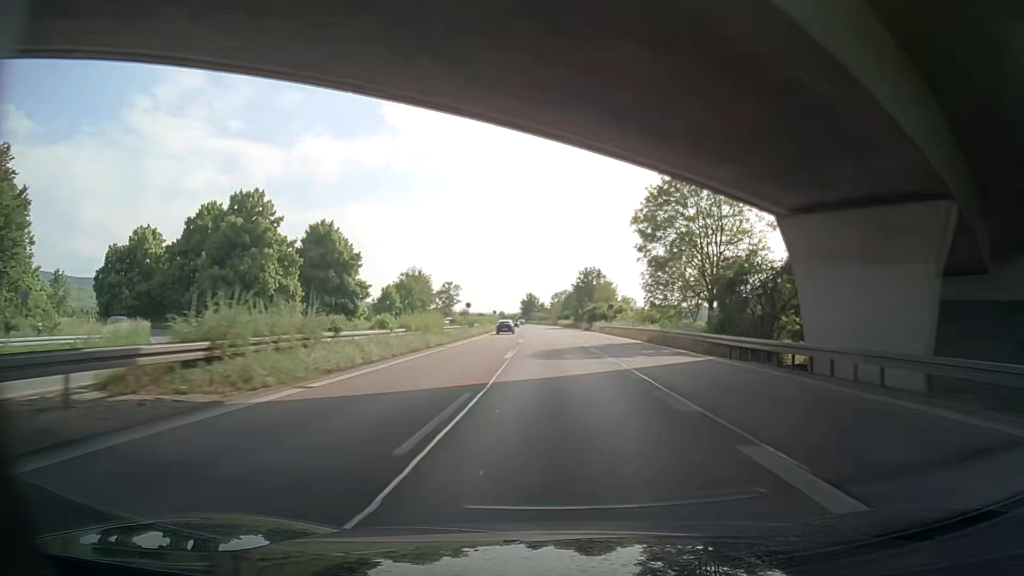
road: trunk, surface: asphalt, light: Day
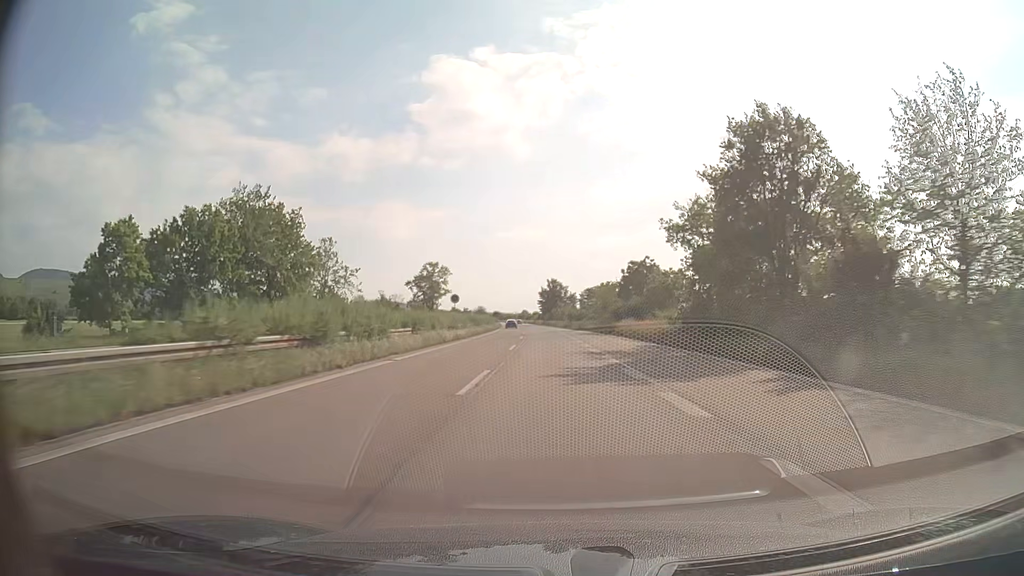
(-1.5, +84.7) m; -2°
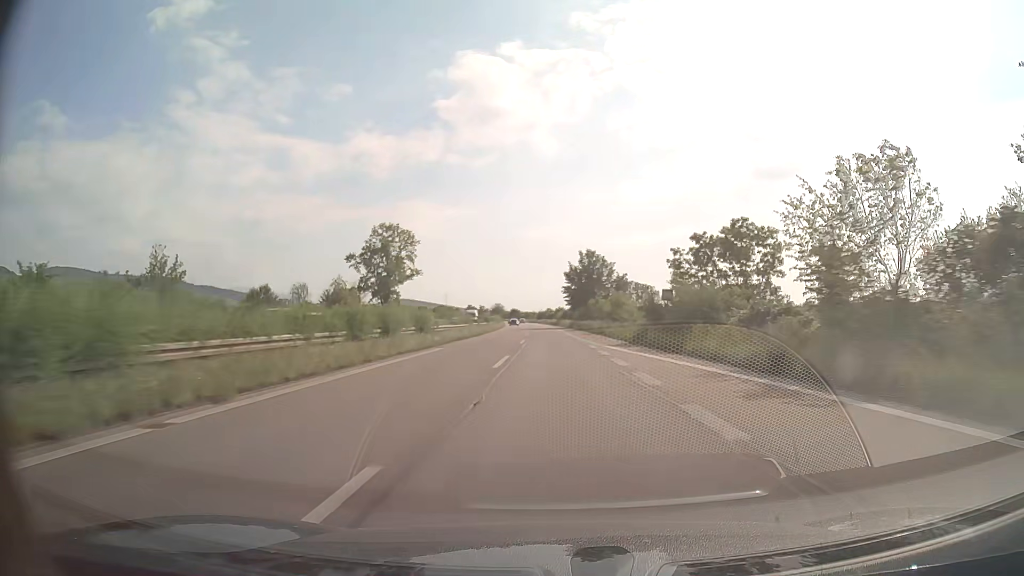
(-1.1, +67.7) m; -2°
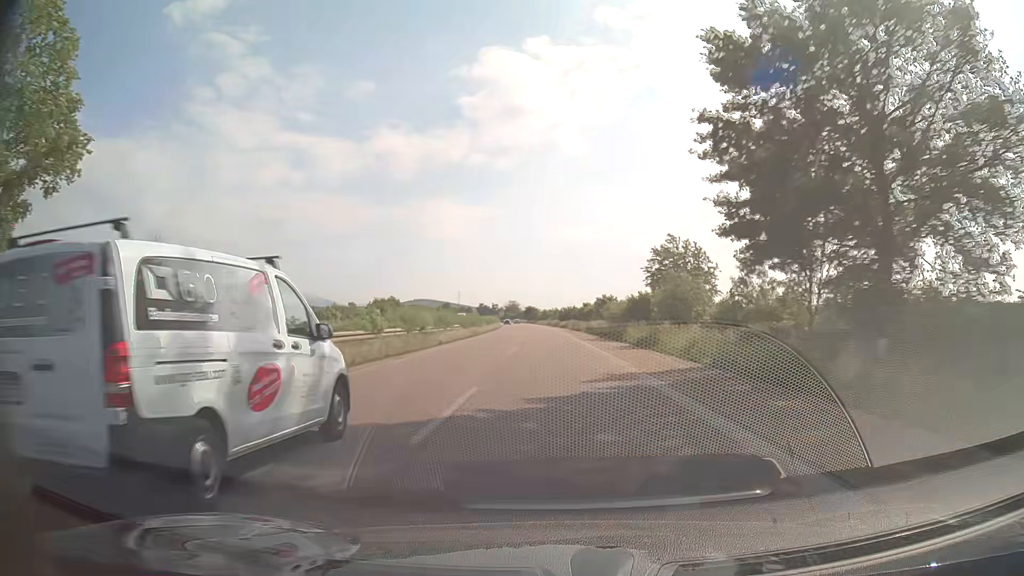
(-1.7, +84.3) m; -2°
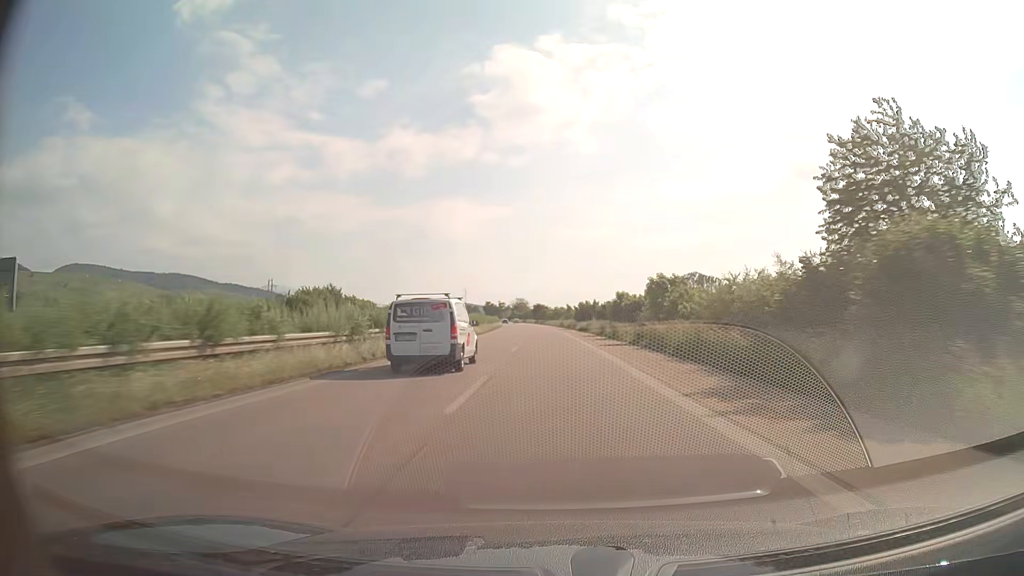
(-0.4, +33.6) m; -1°
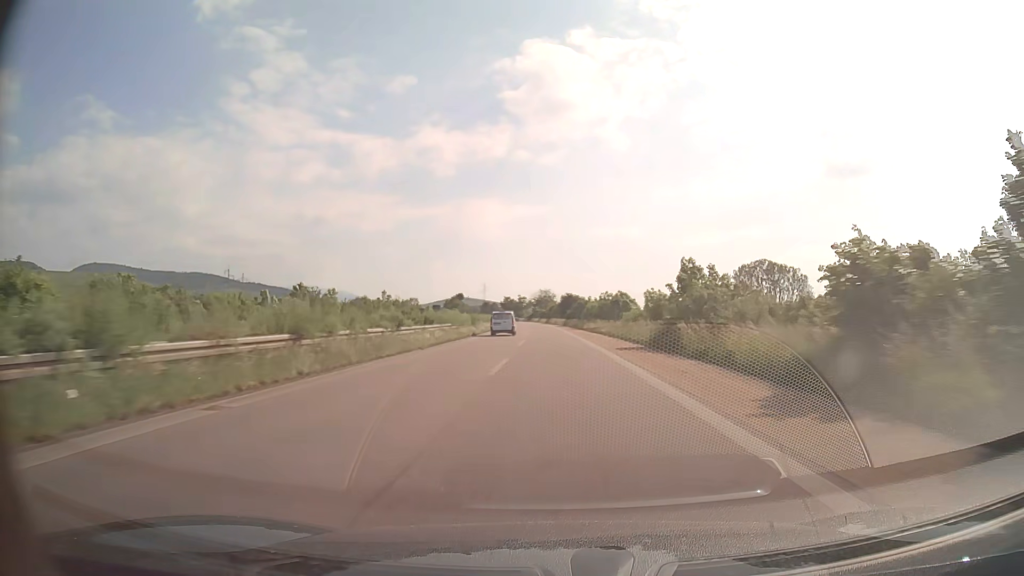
(-1.7, +83.7) m; -3°
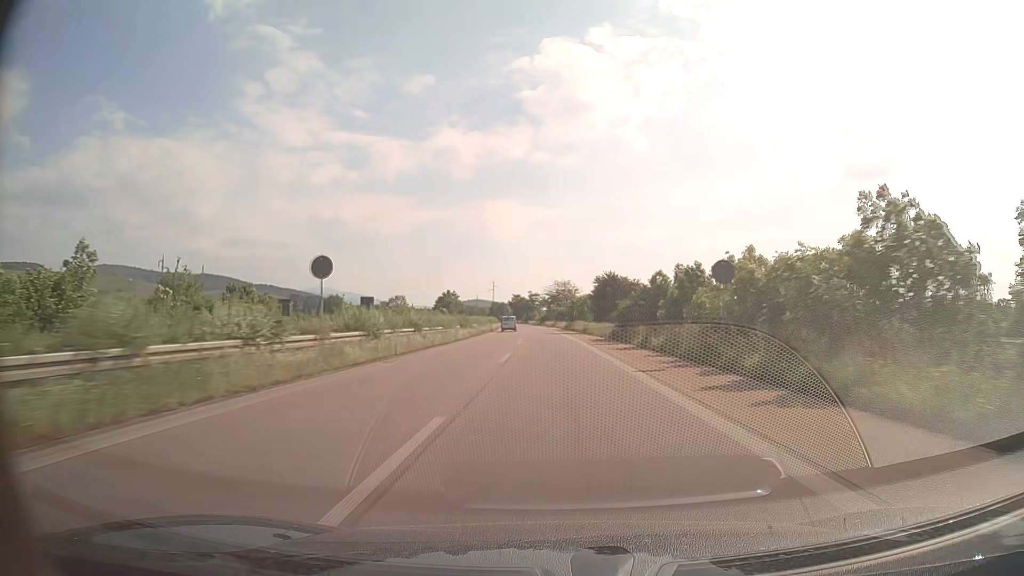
(-1.0, +66.7) m; -2°
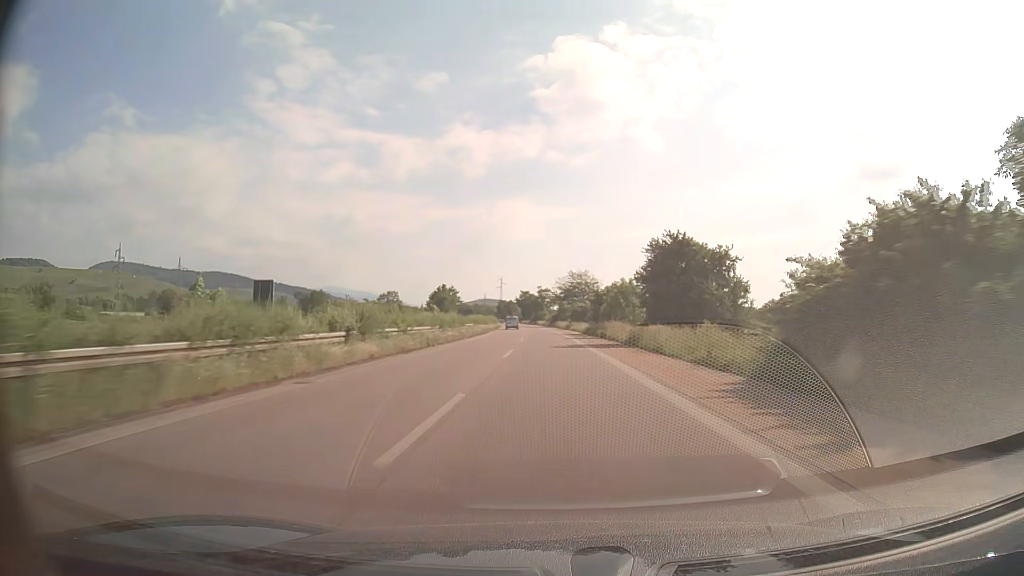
(-0.3, +33.3) m; -1°
(0, +10) (0, +20) (0, +30) (0, +40) (0, +50) (-1, +60) (-1, +70) (-1, +80) (-2, +90) (-2, +100) m
